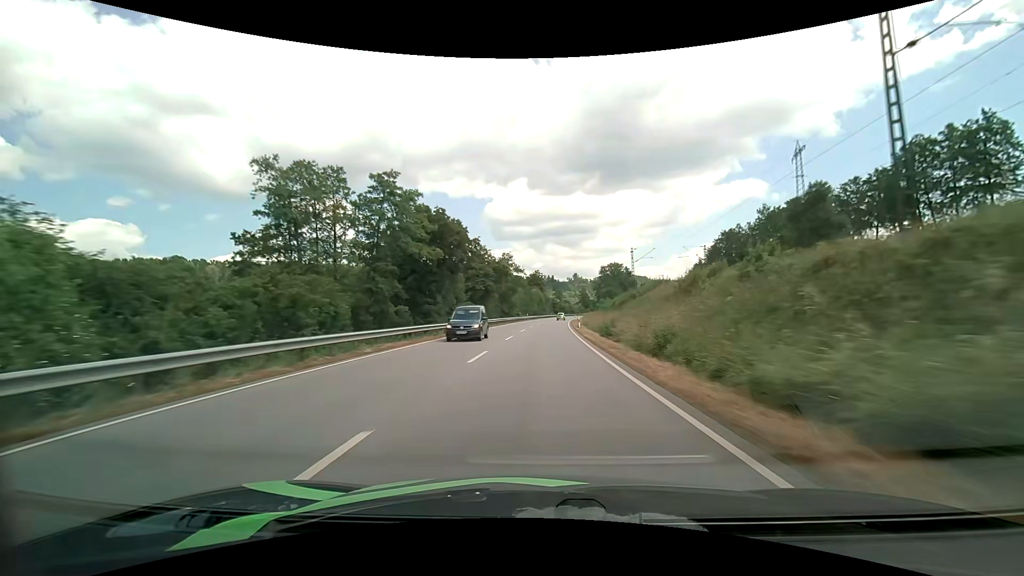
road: primary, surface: asphalt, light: Day
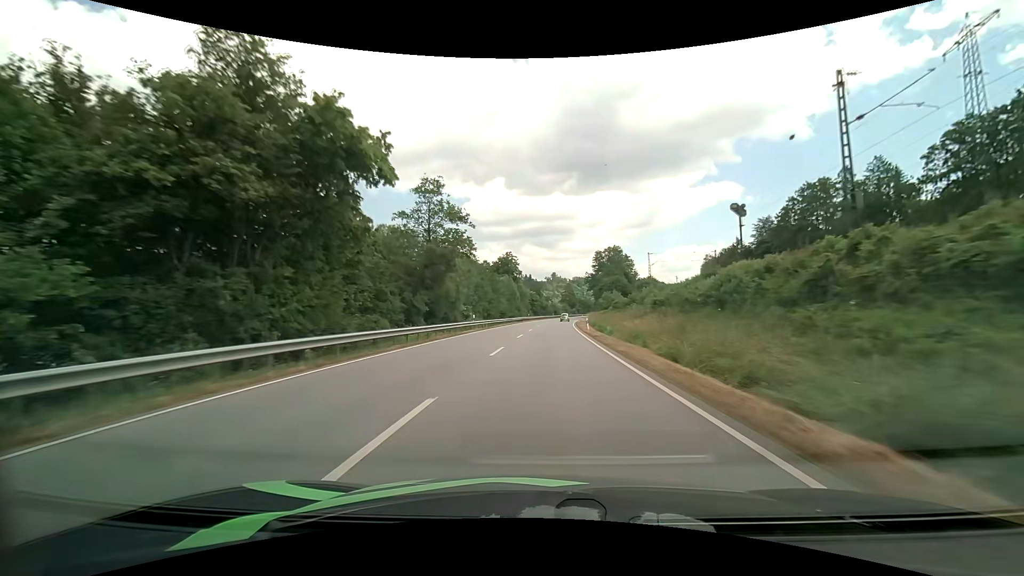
(+1.3, +58.2) m; +2°
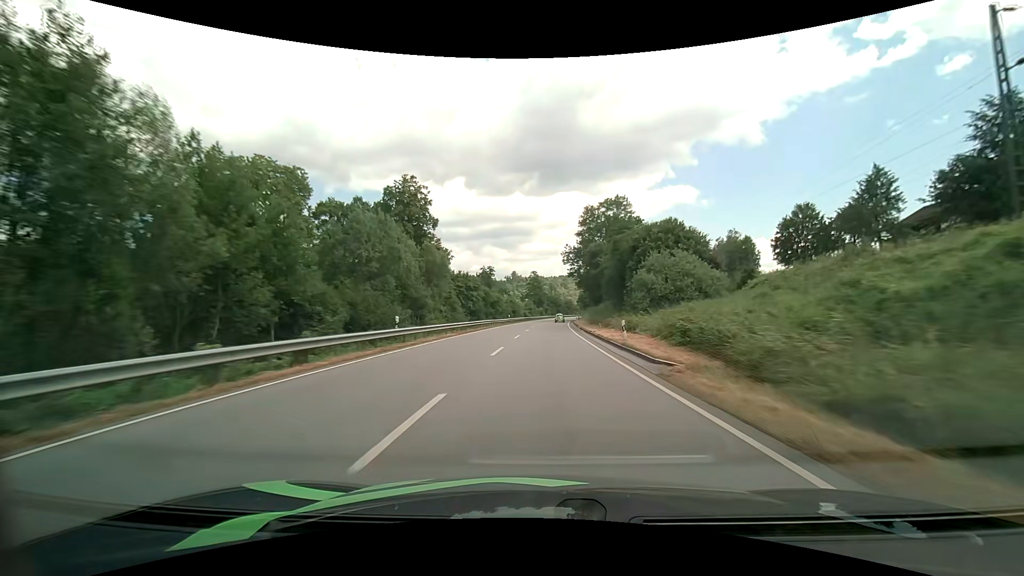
(+2.9, +71.7) m; +5°
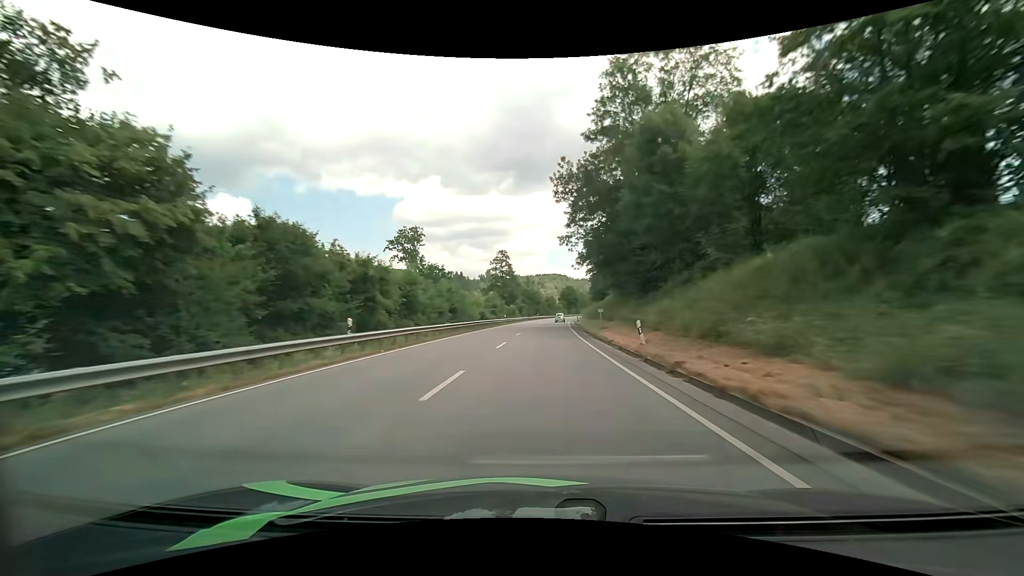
(+1.3, +56.9) m; +3°
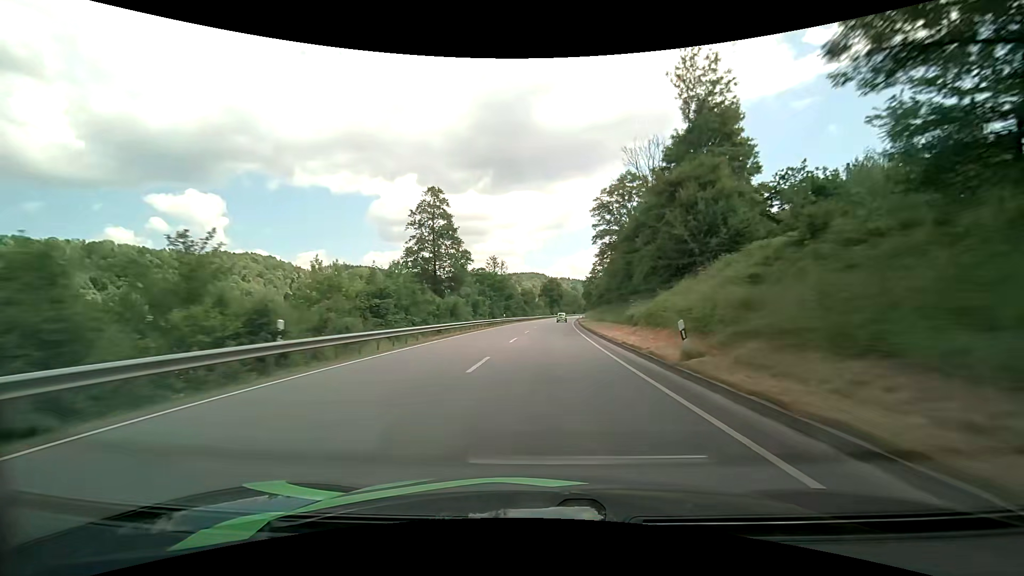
(+1.2, +56.7) m; +3°
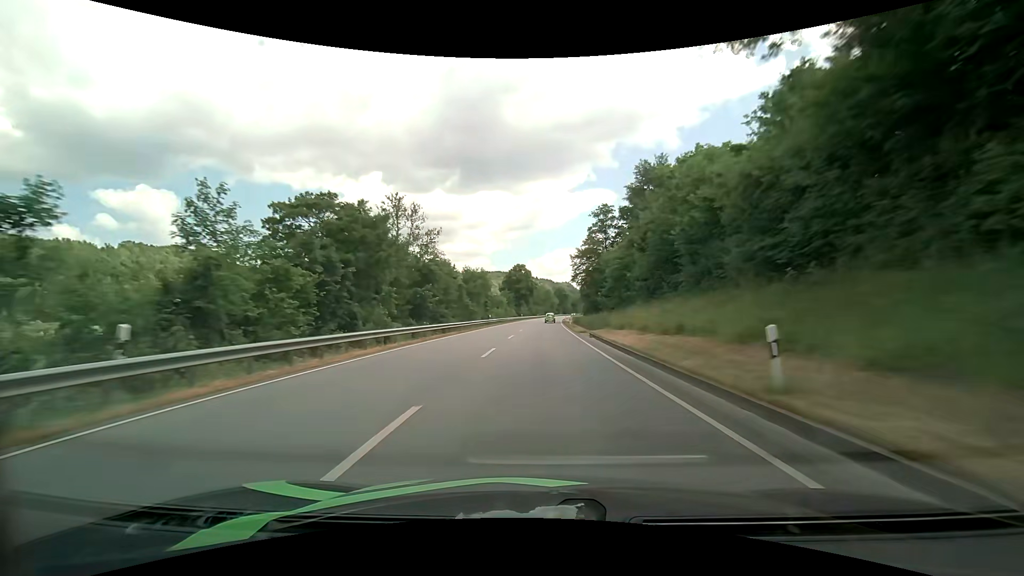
(+1.4, +56.4) m; +4°
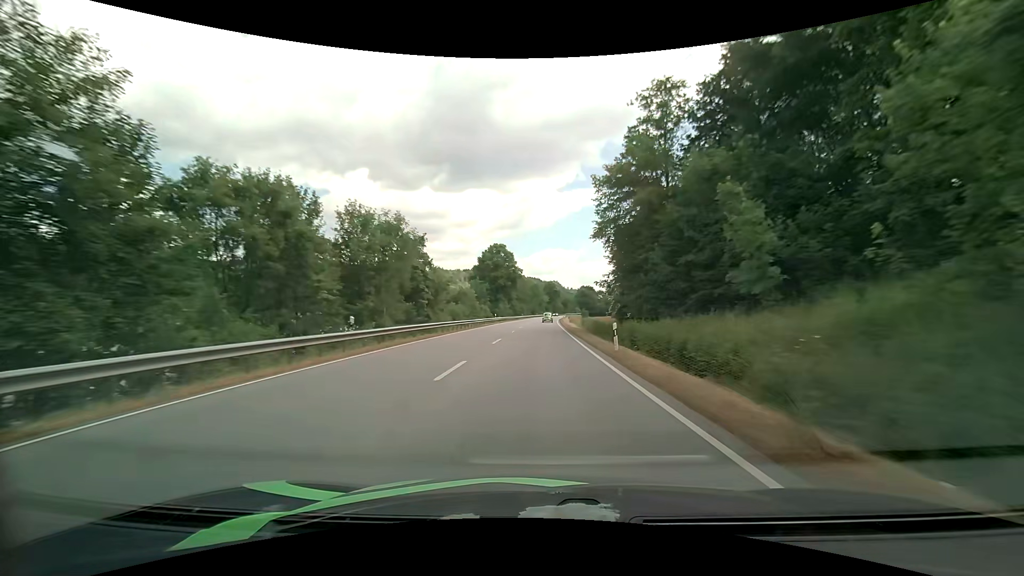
(+0.4, +41.5) m; +1°
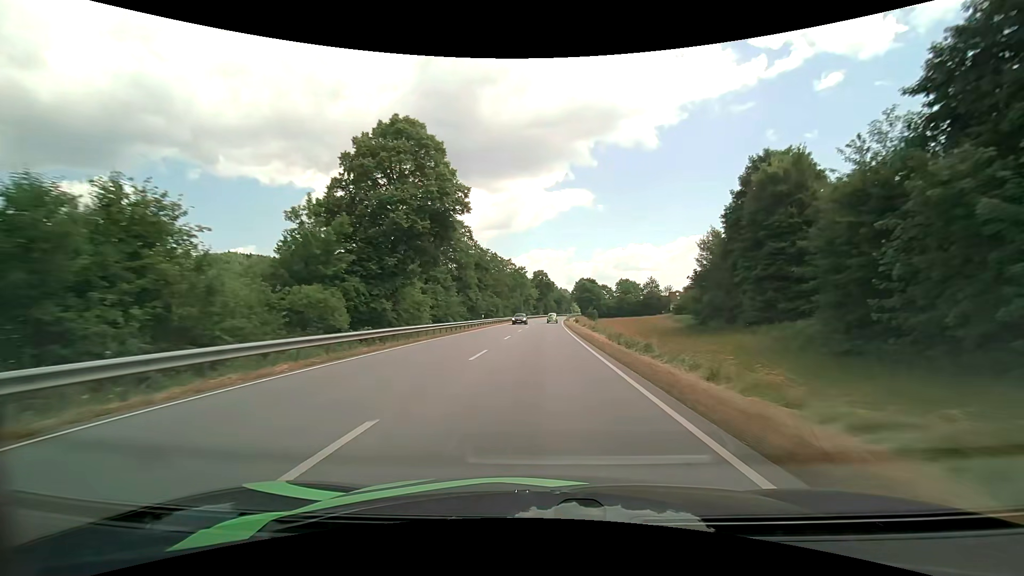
(+1.0, +67.8) m; +1°
(0, +10) (0, +20) (0, +30) (+1, +40) (+1, +50) (+1, +60) (+2, +70) (+2, +80) (+3, +90) (+3, +100) m
